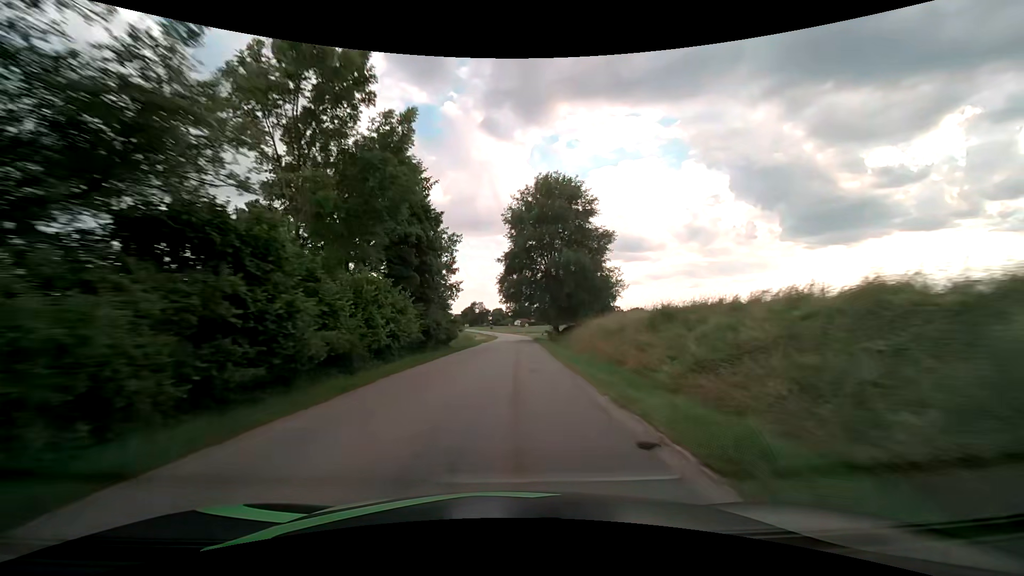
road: tertiary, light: Day
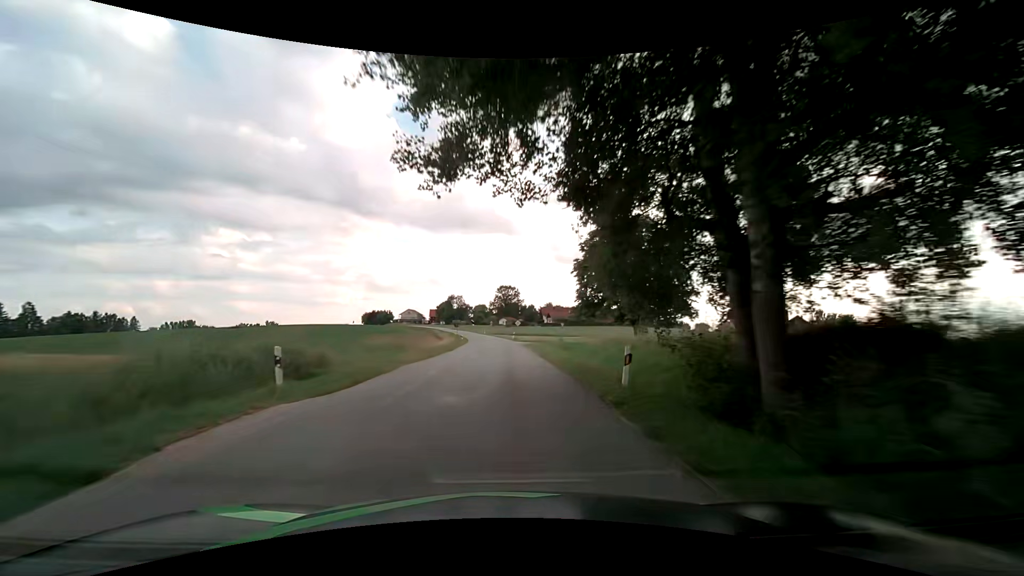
(+1.0, +46.1) m; +2°
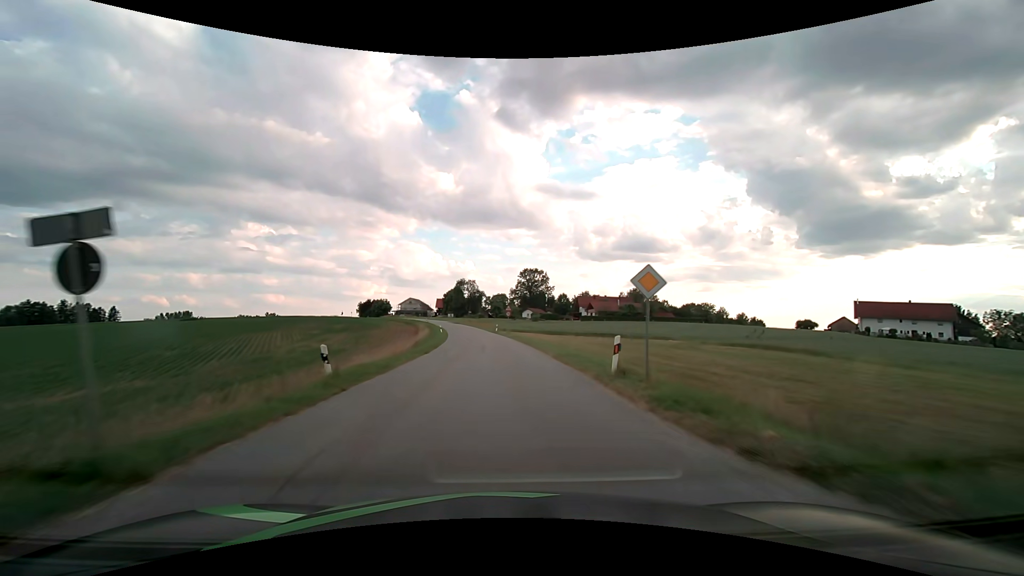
(-1.2, +56.1) m; -3°
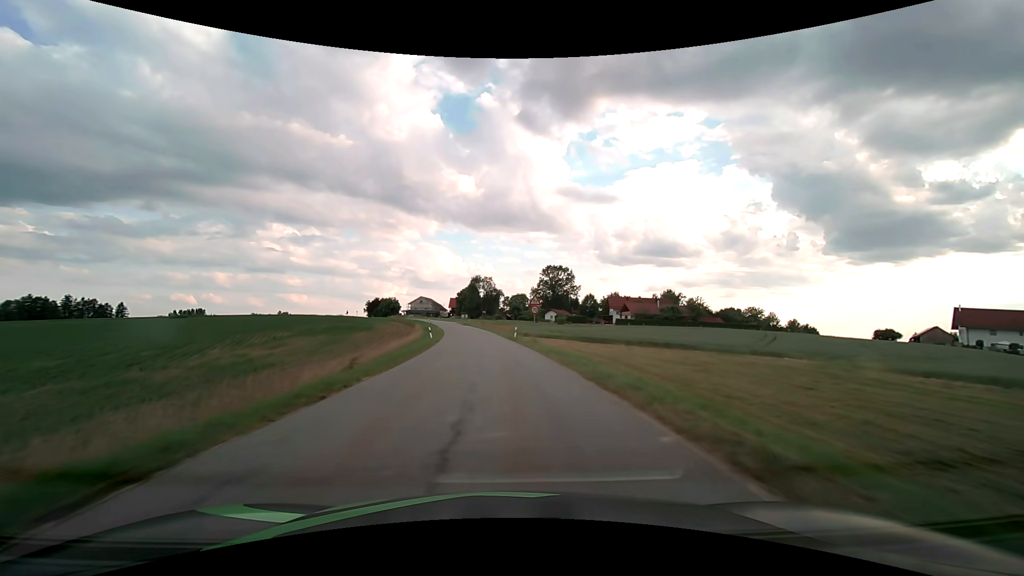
(-0.4, +21.4) m; -2°
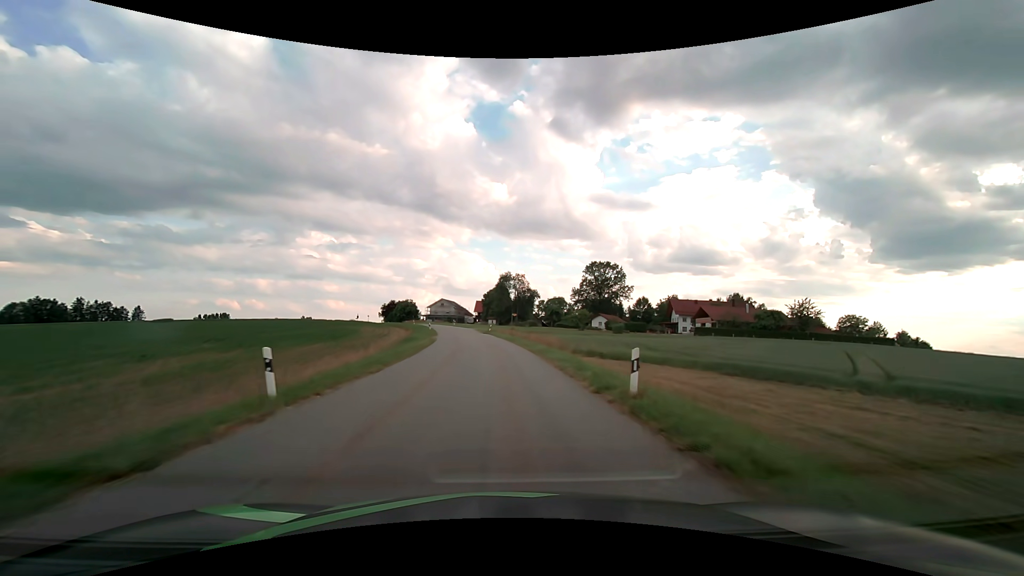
(-1.0, +31.2) m; -4°
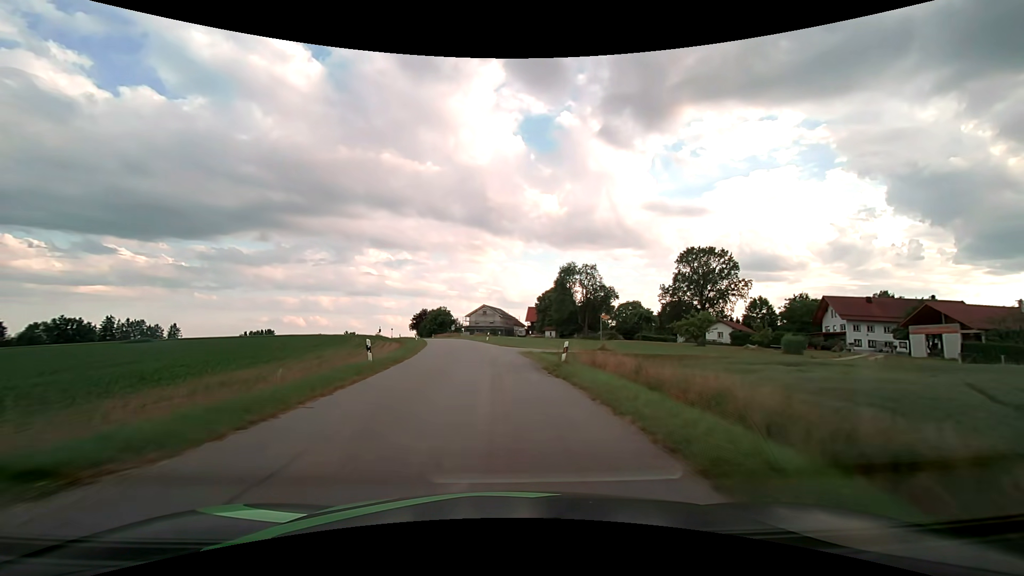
(-2.0, +40.9) m; -6°
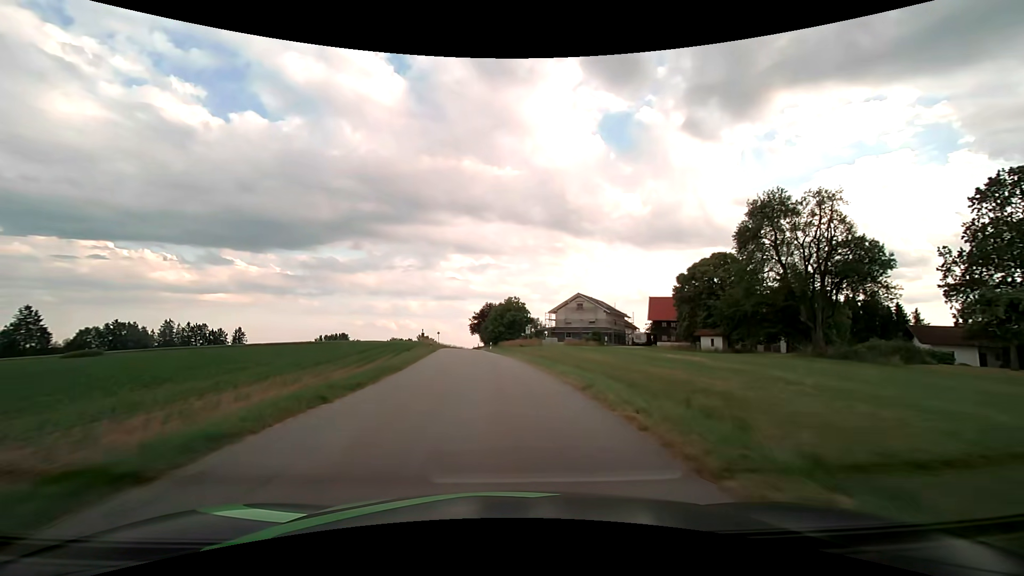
(-4.3, +50.1) m; -10°
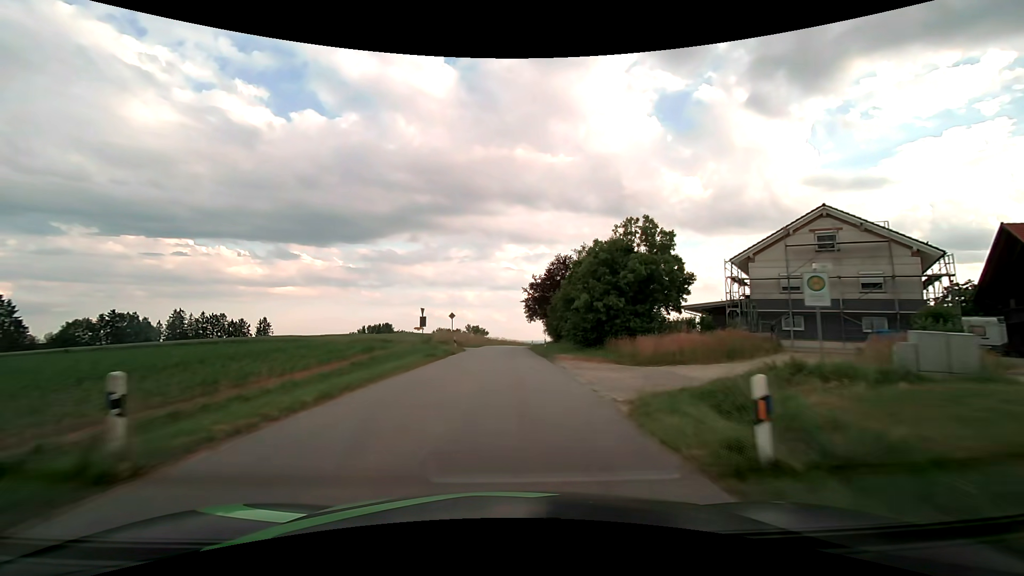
(-3.6, +52.3) m; -6°
(0, +10) (0, +20) (0, +30) (0, +40) (0, +50) (0, +60) (+1, +70) (+1, +80) (+3, +90) (+4, +100) m
